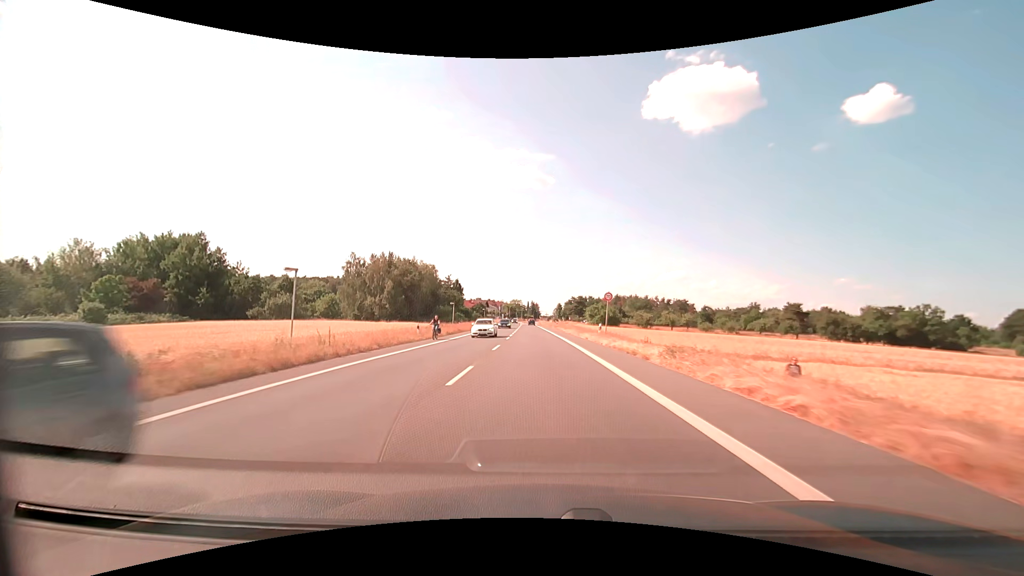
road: primary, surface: asphalt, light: Day
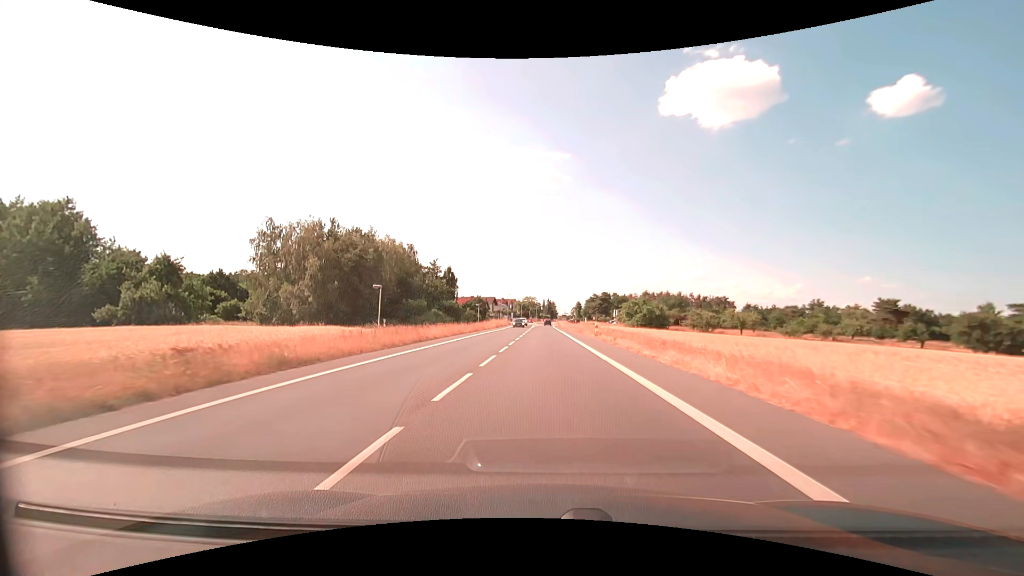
(-0.7, +38.8) m; -2°
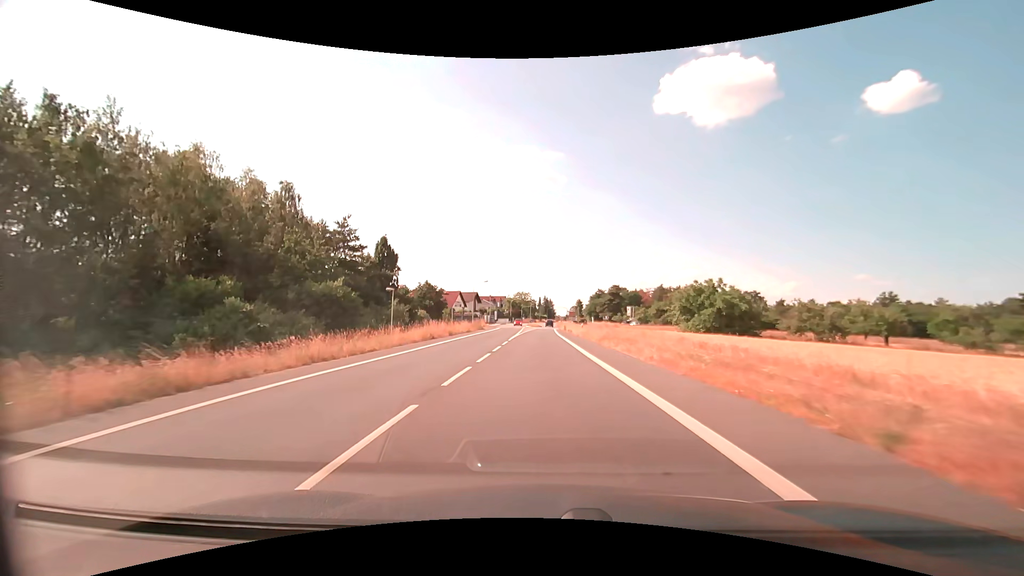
(+0.2, +46.4) m; 0°
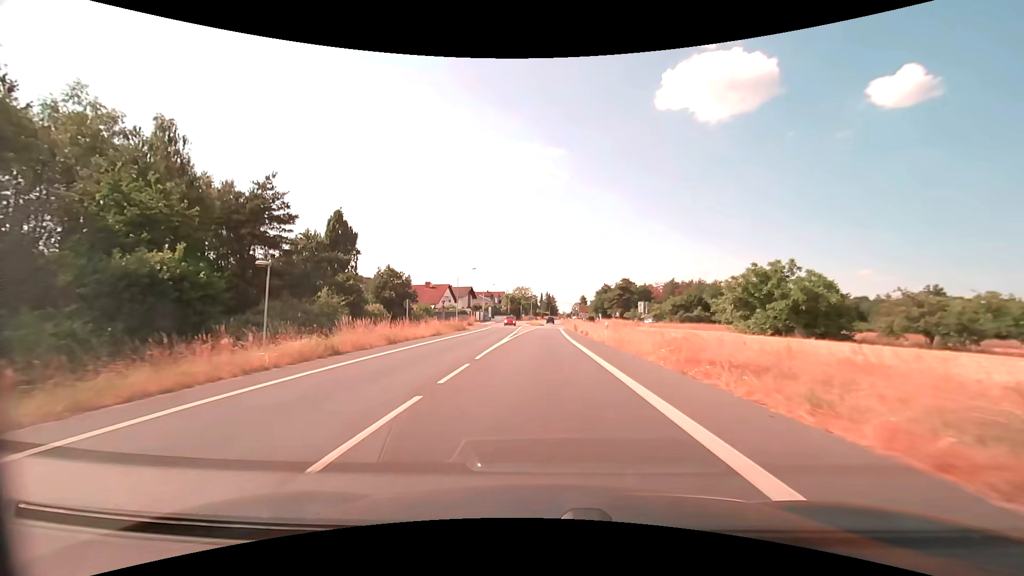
(0.0, +17.2) m; 0°
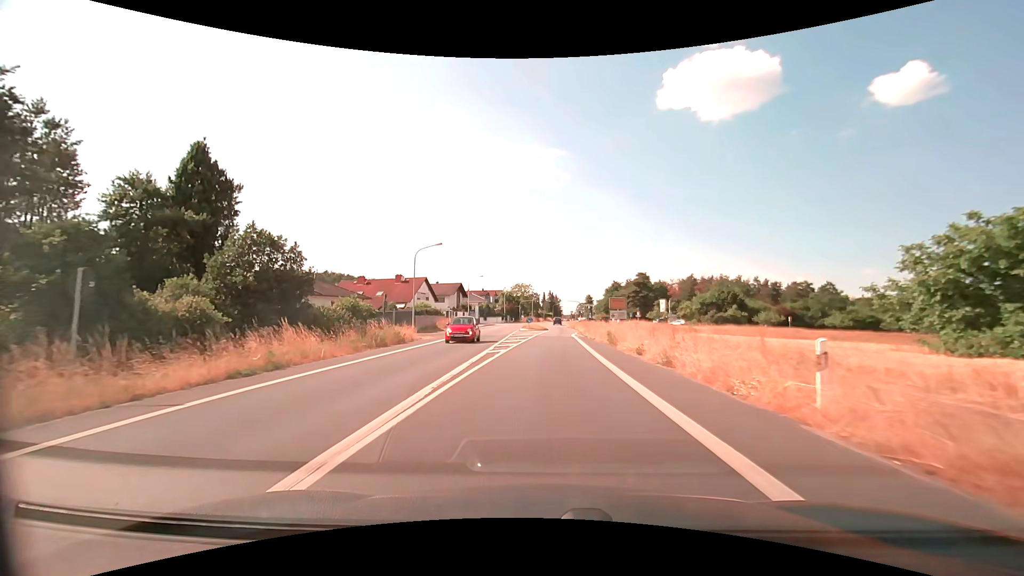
(-0.1, +23.6) m; 0°
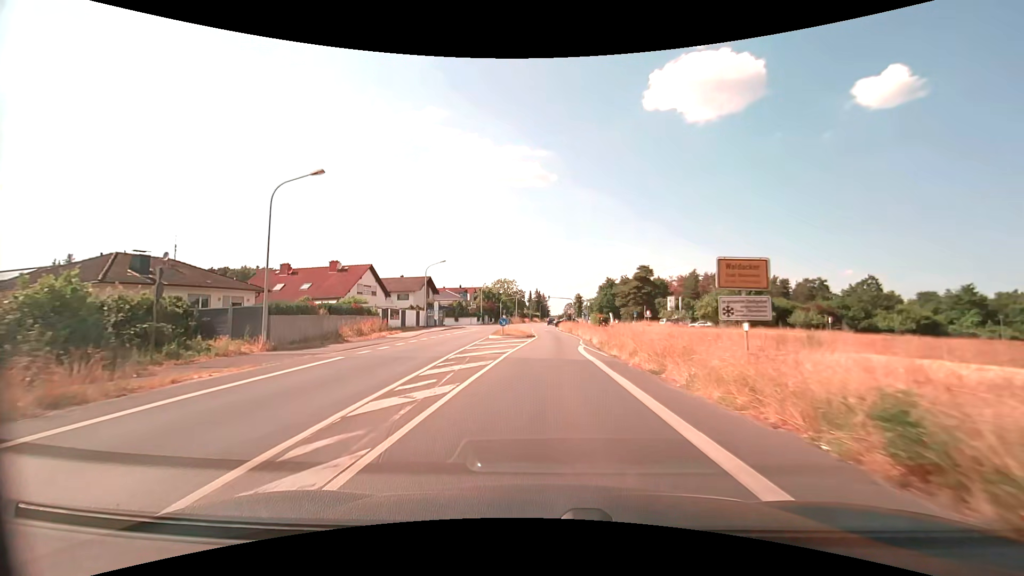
(+0.2, +21.4) m; +1°
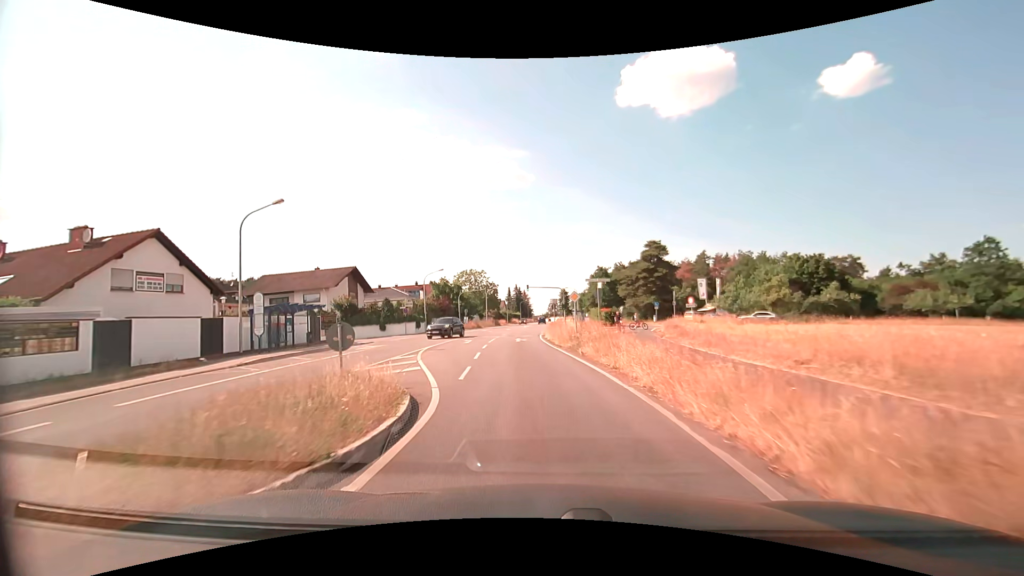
(+0.9, +32.2) m; +2°
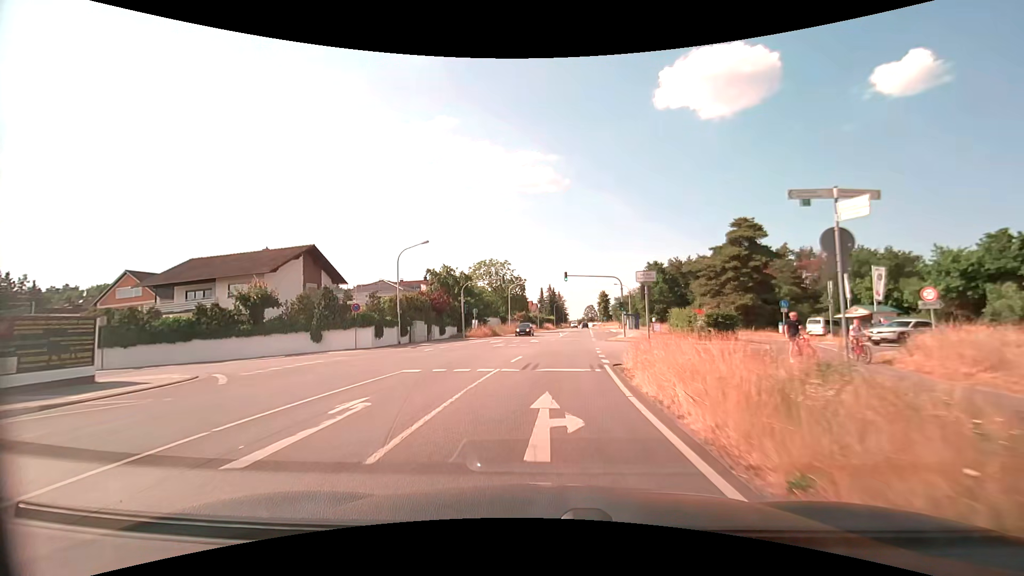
(-1.1, +24.6) m; -4°
(0, +10) (0, +20) (+1, +30) (+2, +40) (+3, +50) (+4, +60) (+4, +70) (+5, +80) (+6, +90) (+7, +100) m
